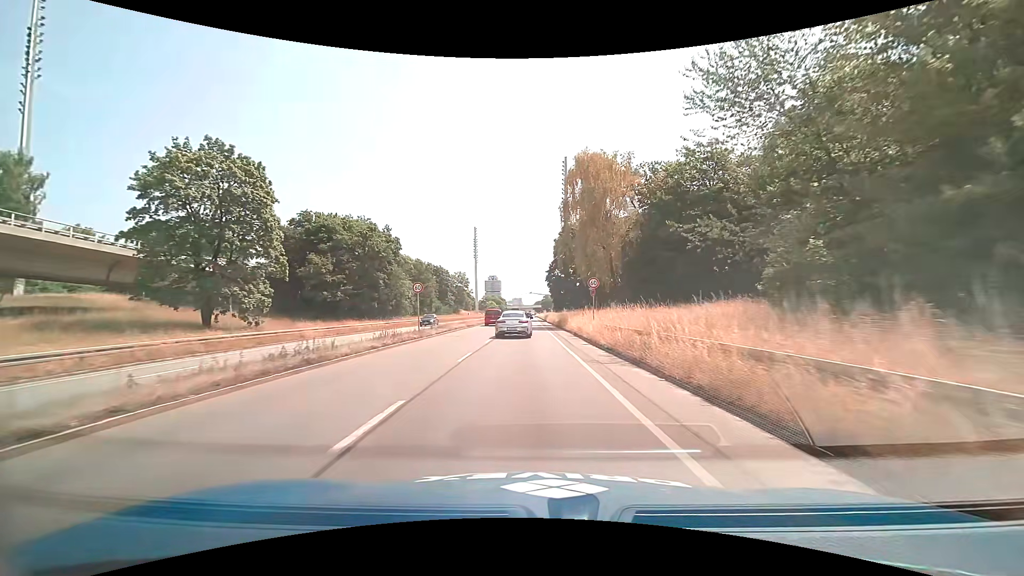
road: trunk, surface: asphalt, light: Day
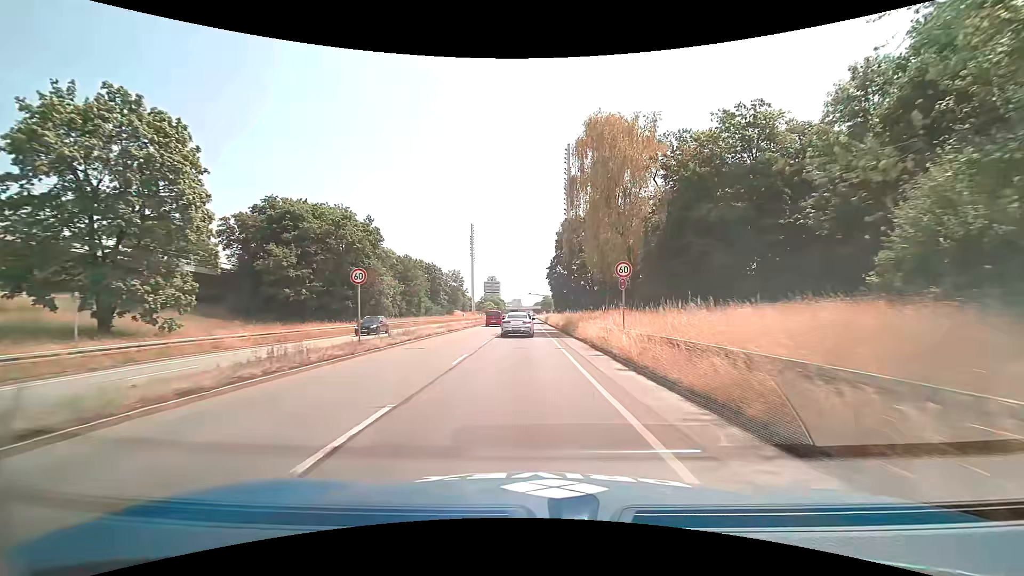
(0.0, +9.3) m; 0°
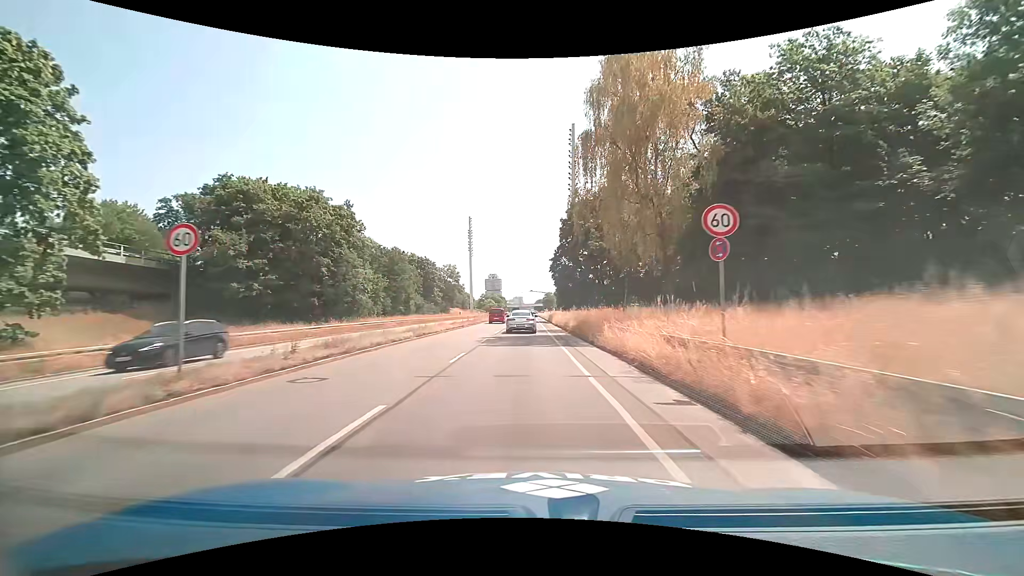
(0.0, +9.3) m; 0°
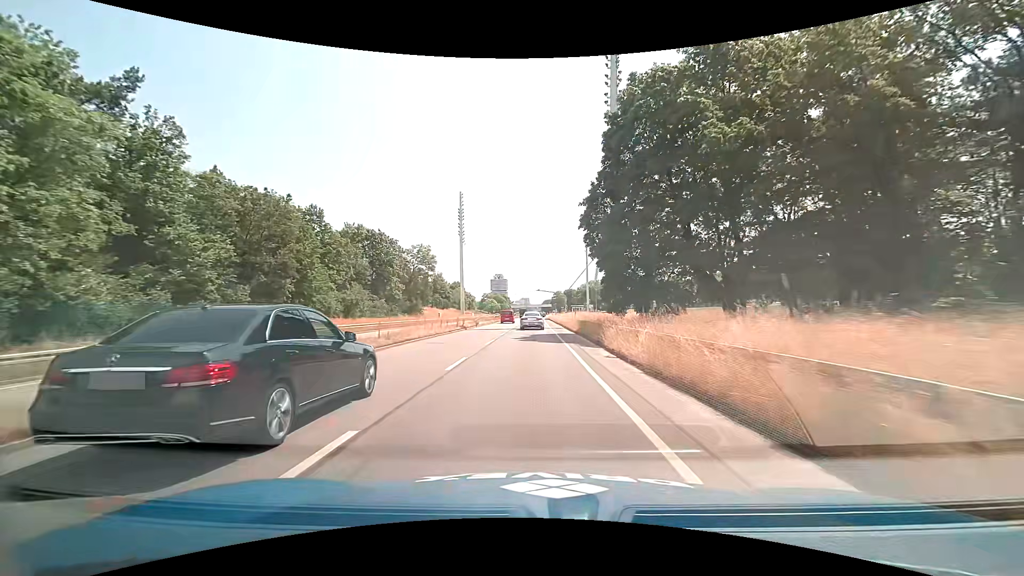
(-0.2, +37.7) m; 0°
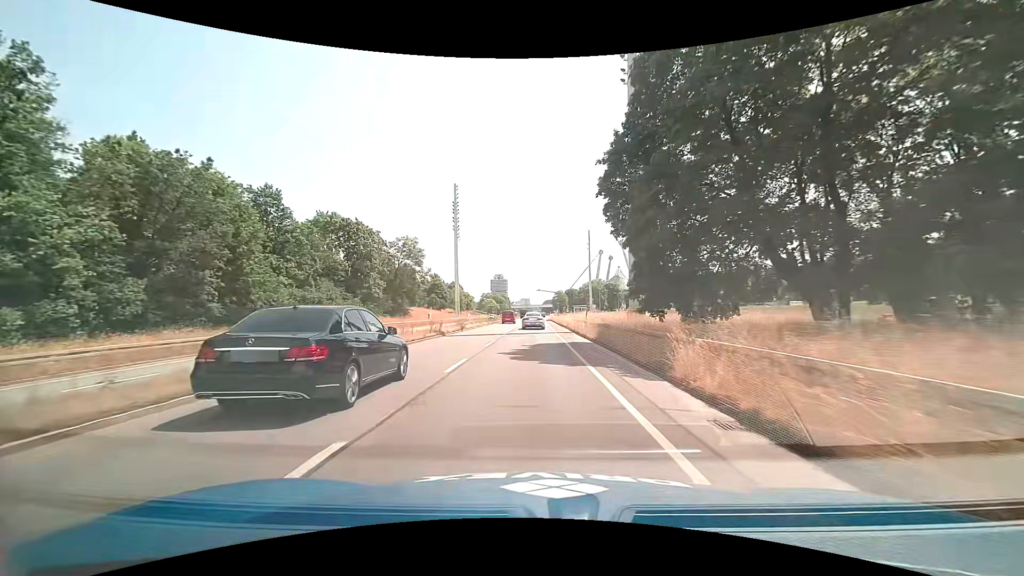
(-0.1, +9.5) m; -1°
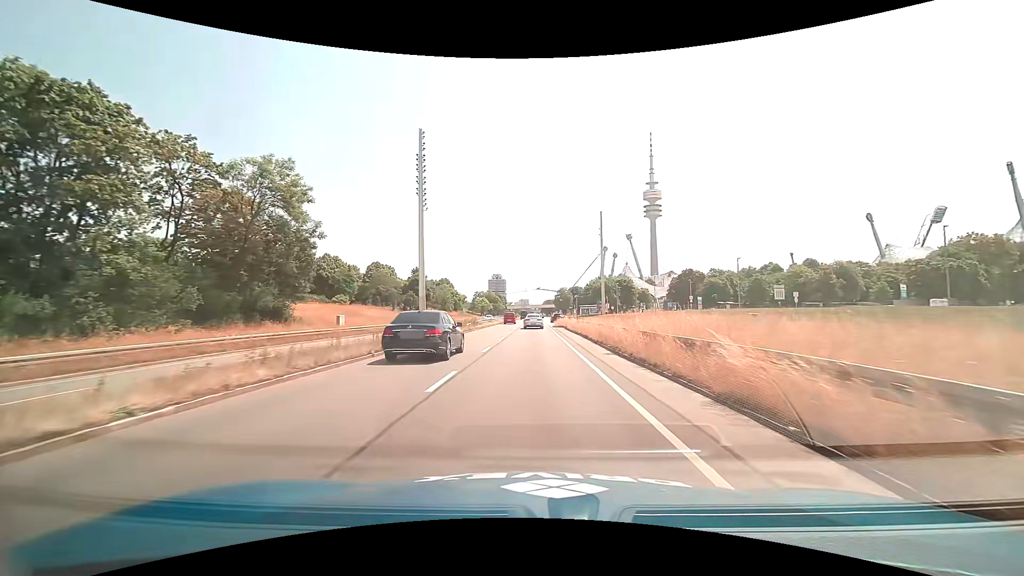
(+0.3, +38.7) m; +1°
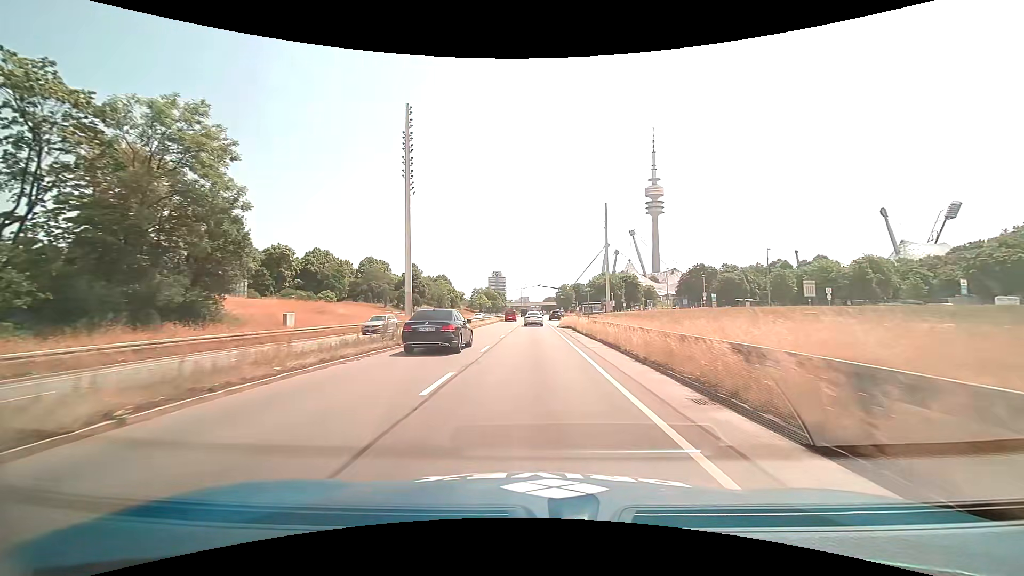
(0.0, +9.8) m; 0°
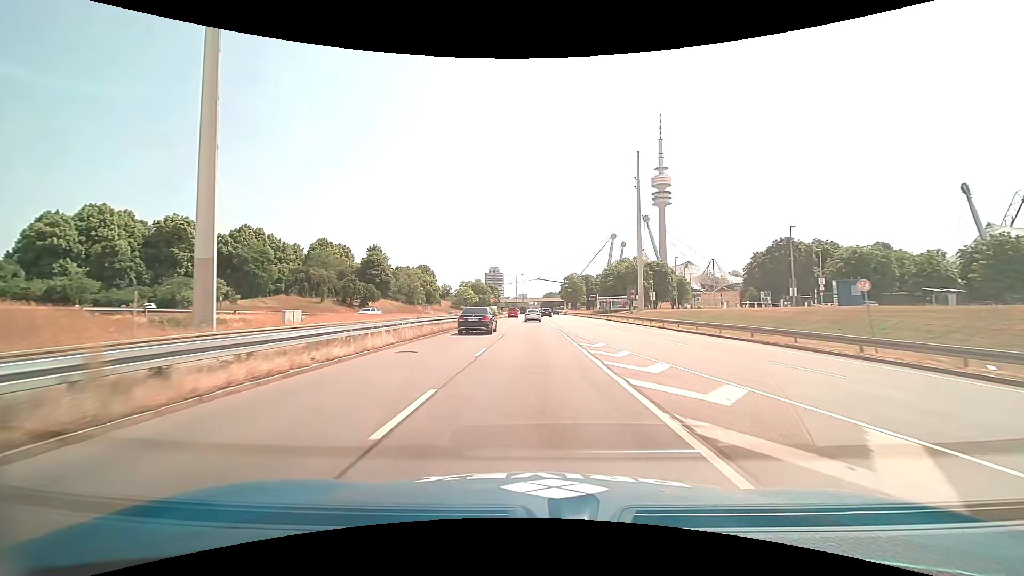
(-0.1, +47.8) m; 0°
(0, +10) (0, +20) (0, +30) (0, +40) (0, +50) (0, +60) (0, +70) (0, +80) (0, +90) (0, +100) m
